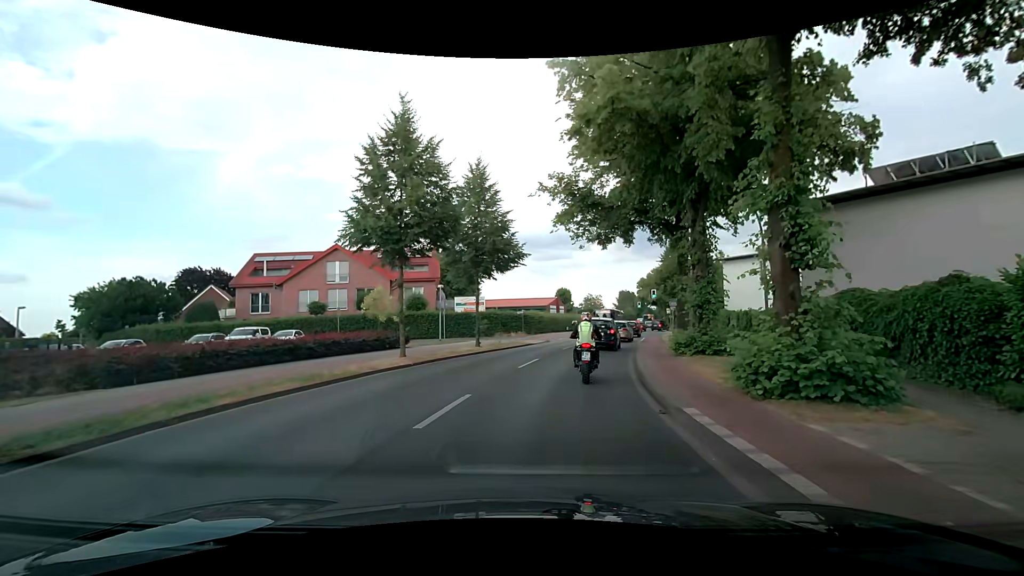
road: secondary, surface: asphalt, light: Day
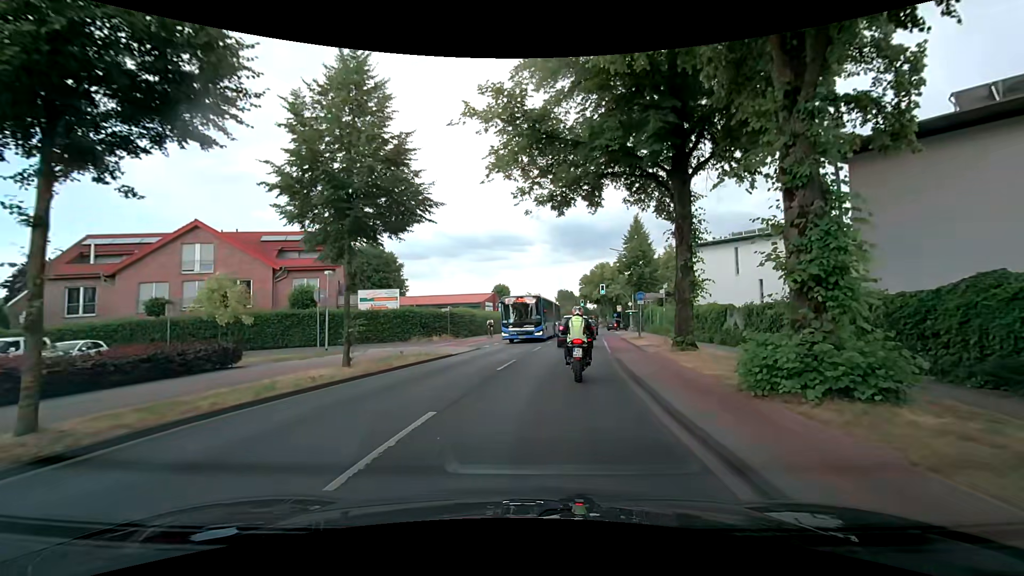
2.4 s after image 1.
(+0.9, +11.2) m; +8°
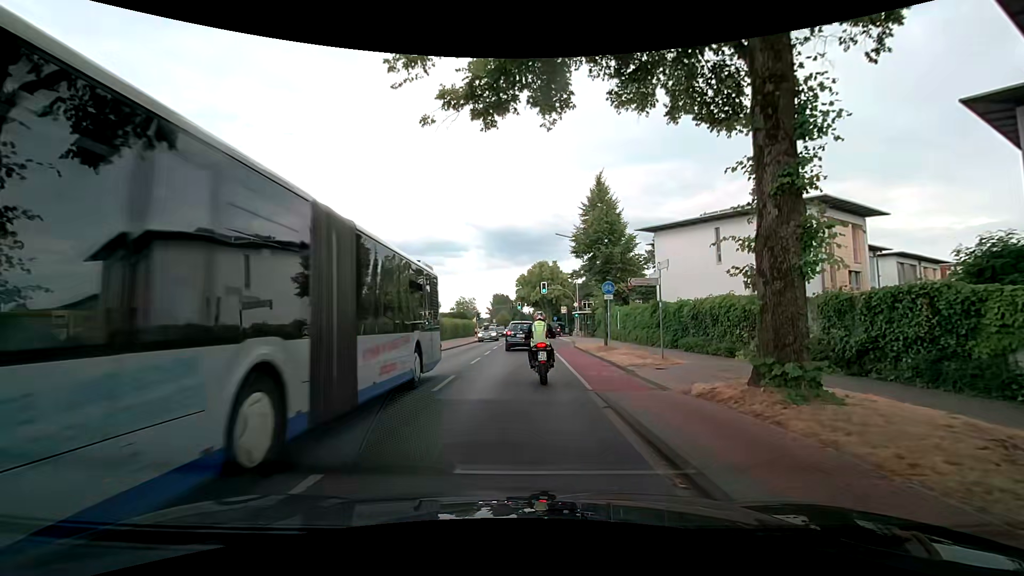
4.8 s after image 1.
(+0.9, +11.5) m; +8°
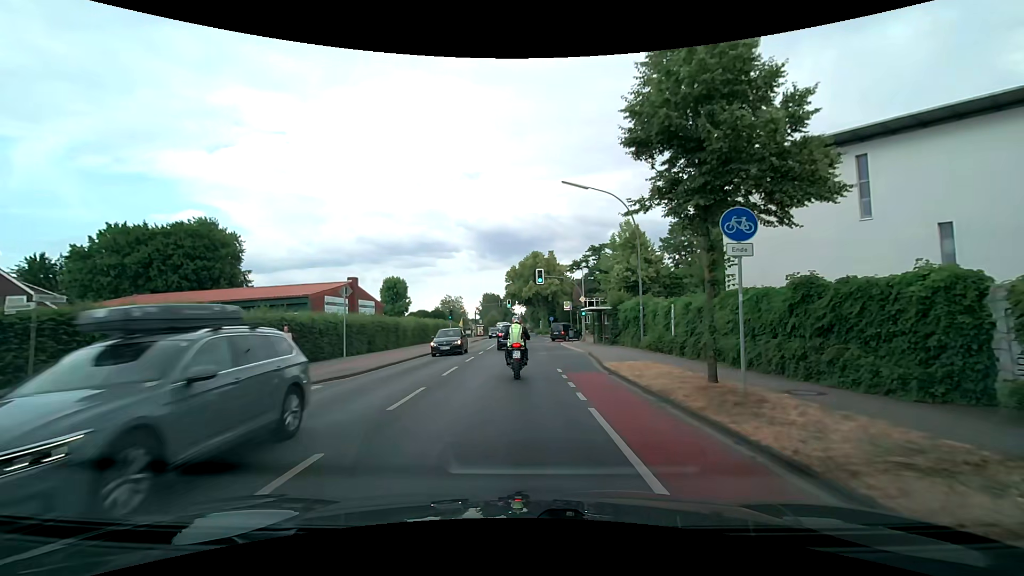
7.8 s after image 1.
(+0.2, +15.6) m; +1°
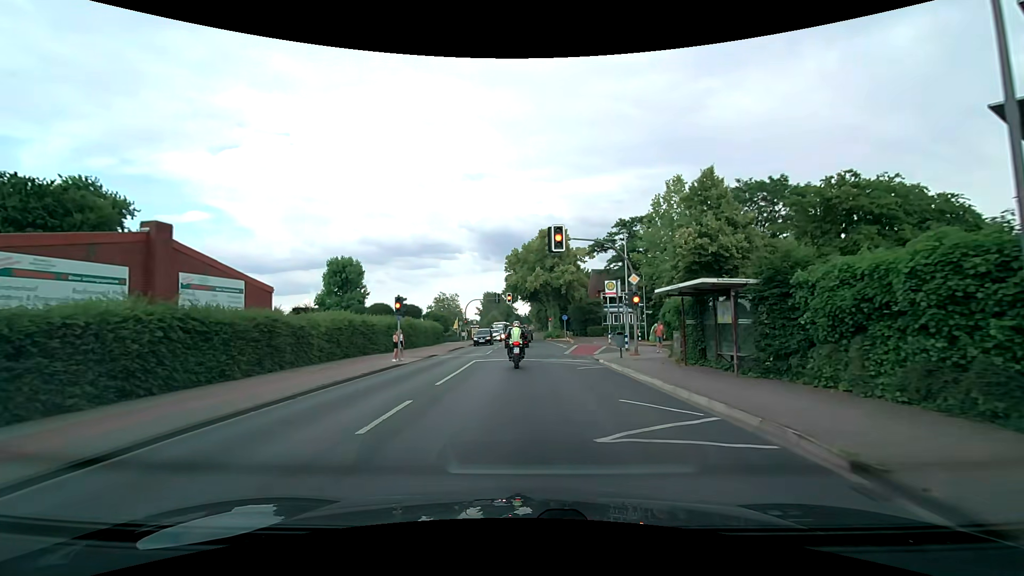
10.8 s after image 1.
(0.0, +20.1) m; 0°
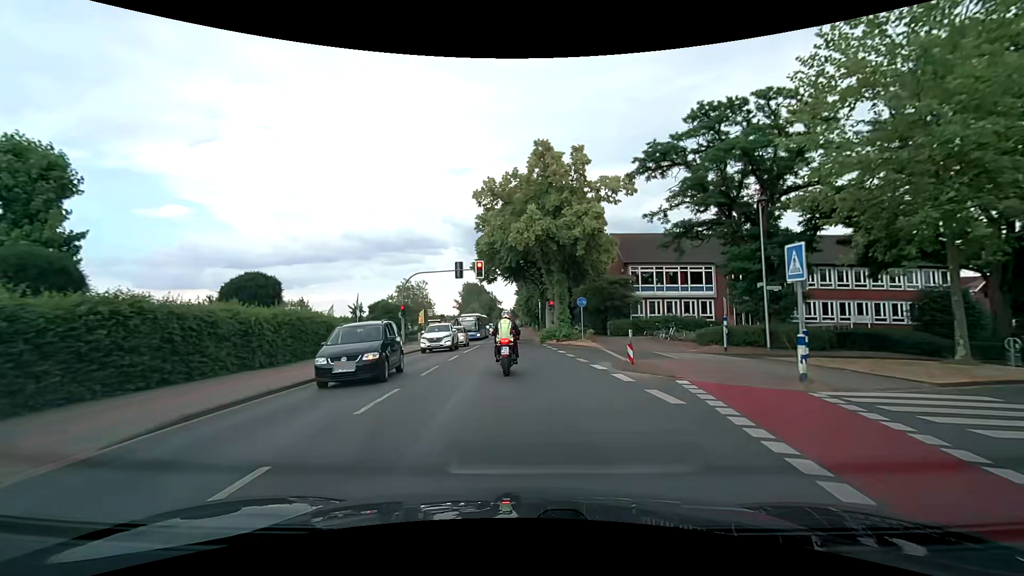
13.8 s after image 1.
(+0.2, +29.4) m; +2°
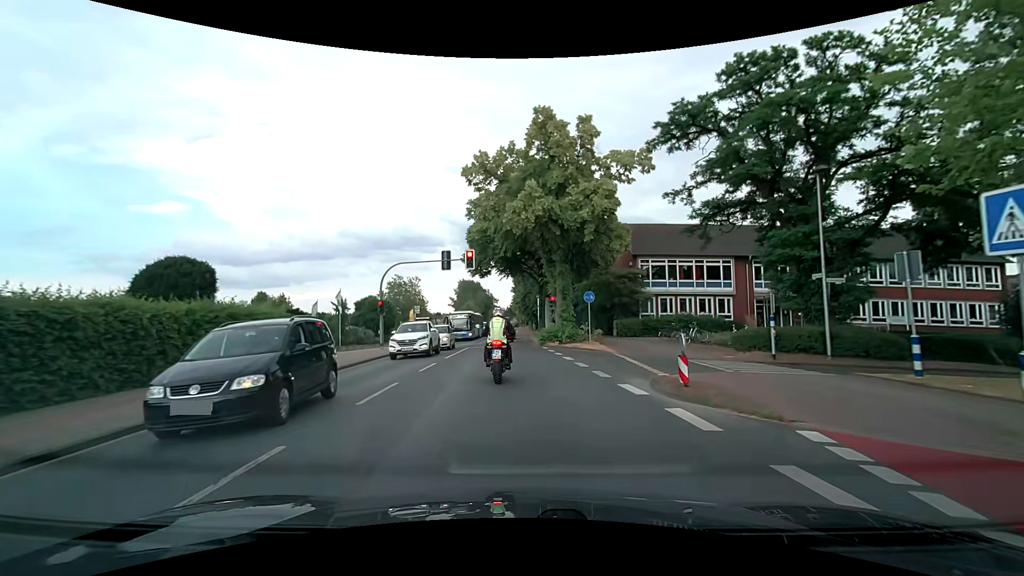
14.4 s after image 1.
(0.0, +5.0) m; 0°
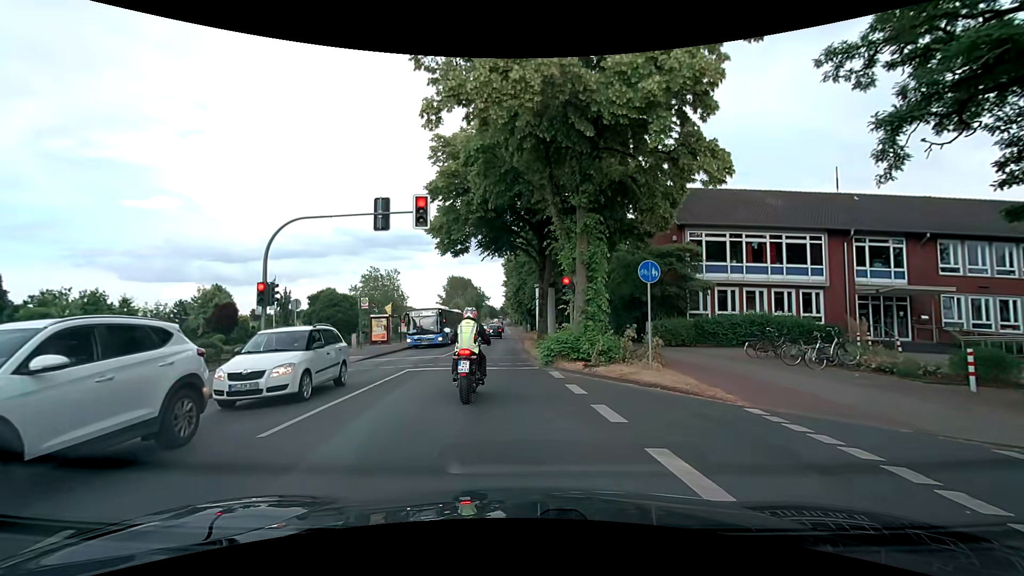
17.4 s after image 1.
(+0.1, +13.6) m; 0°
(0, +10) (-1, +20) (-1, +30) (-2, +40) (-2, +50) (-3, +60) (-3, +70) (-3, +80) (-3, +90) (-3, +100) m
